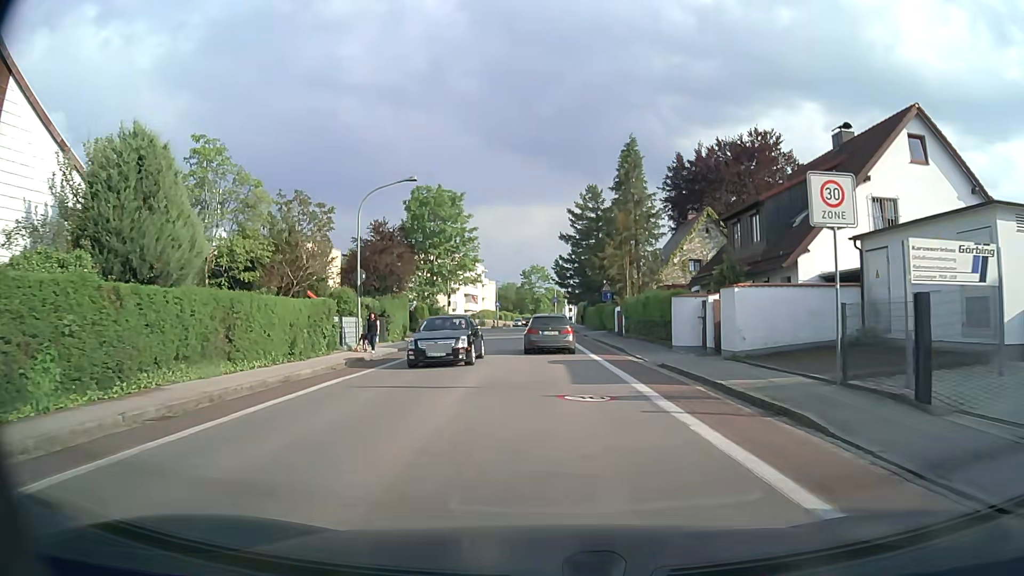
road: tertiary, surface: asphalt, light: Day
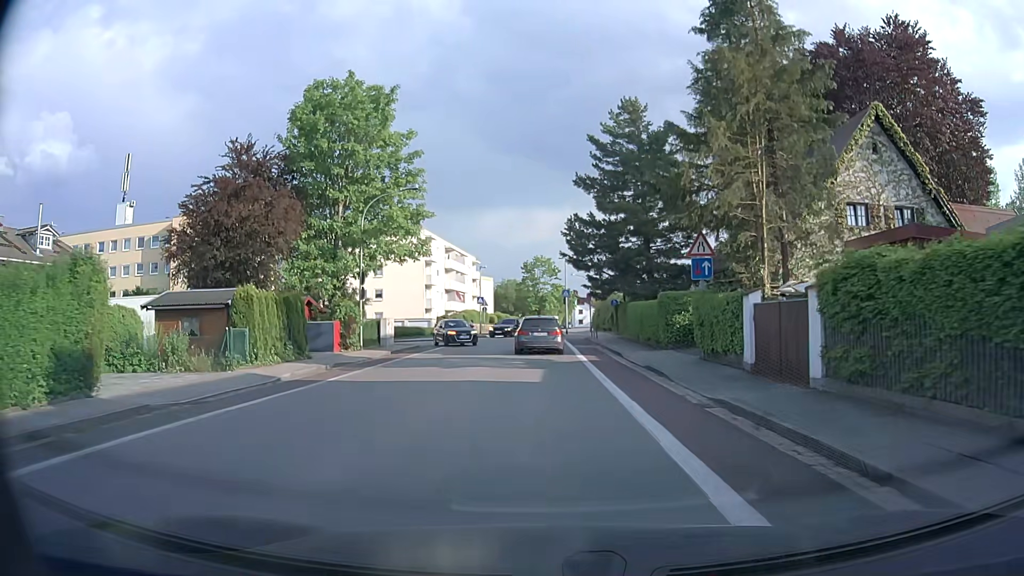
(+0.1, +28.5) m; -1°
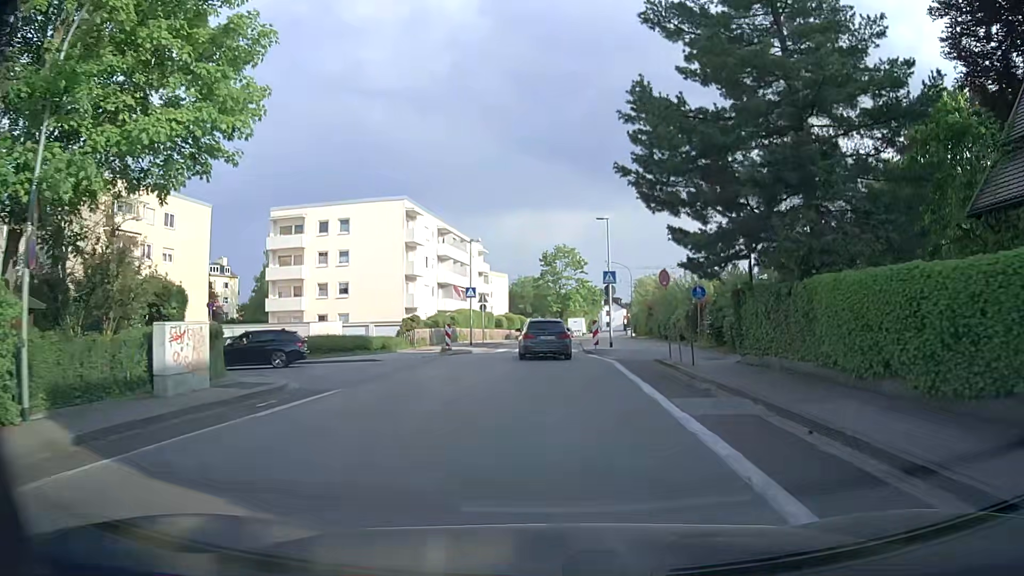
(-0.3, +22.1) m; -2°
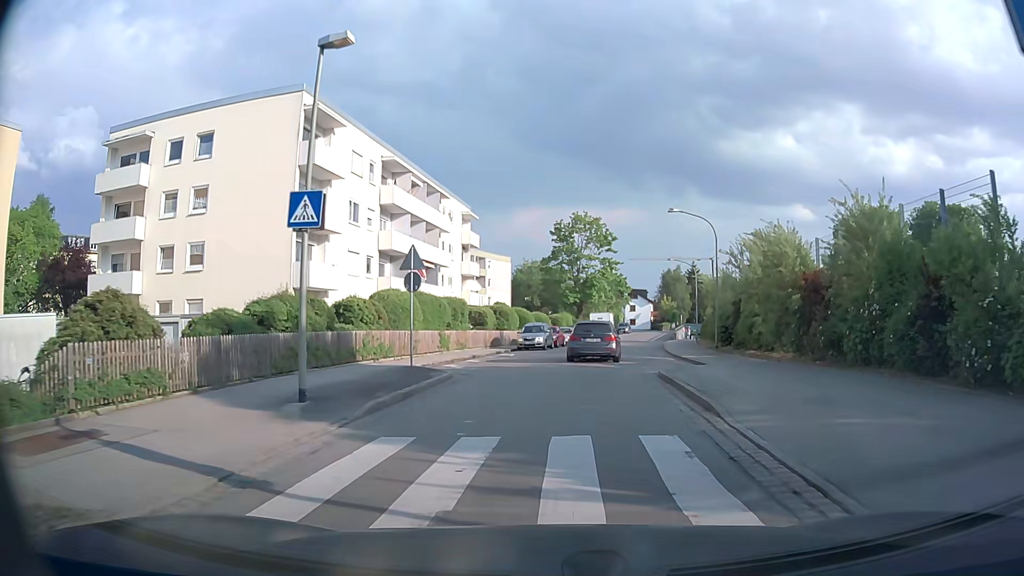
(-0.2, +28.4) m; -1°
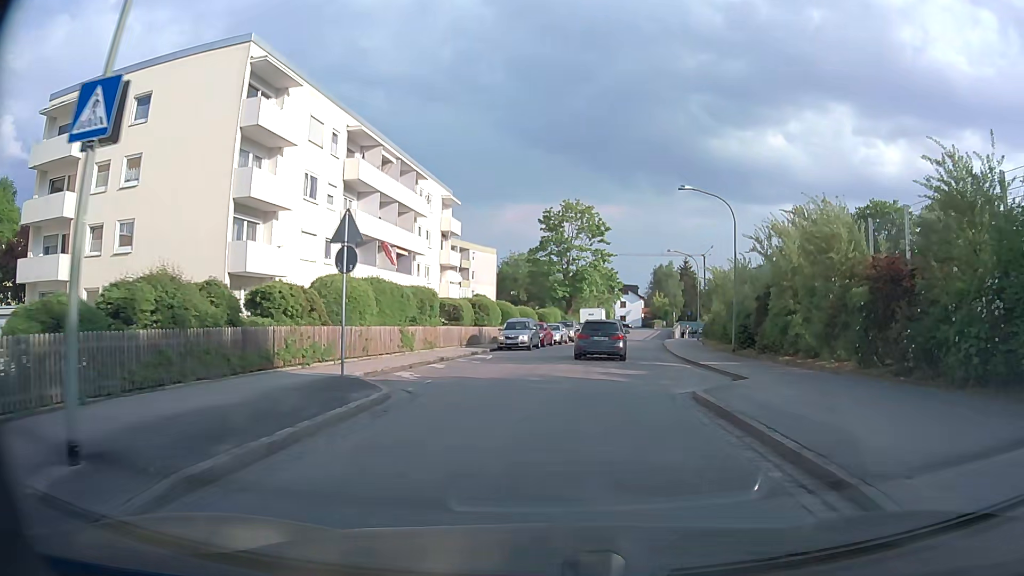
(+0.1, +5.6) m; +2°
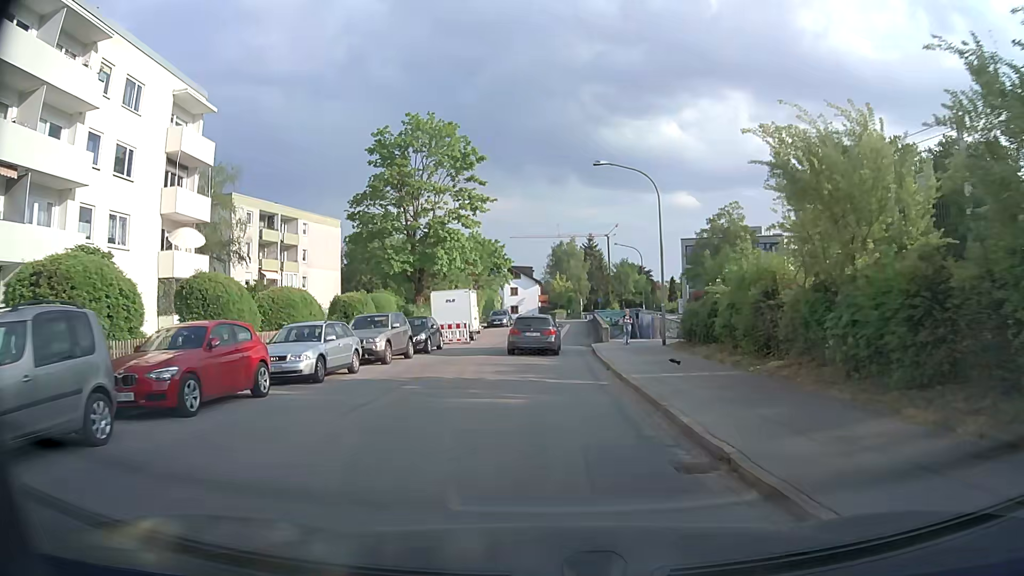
(+3.4, +28.5) m; +8°
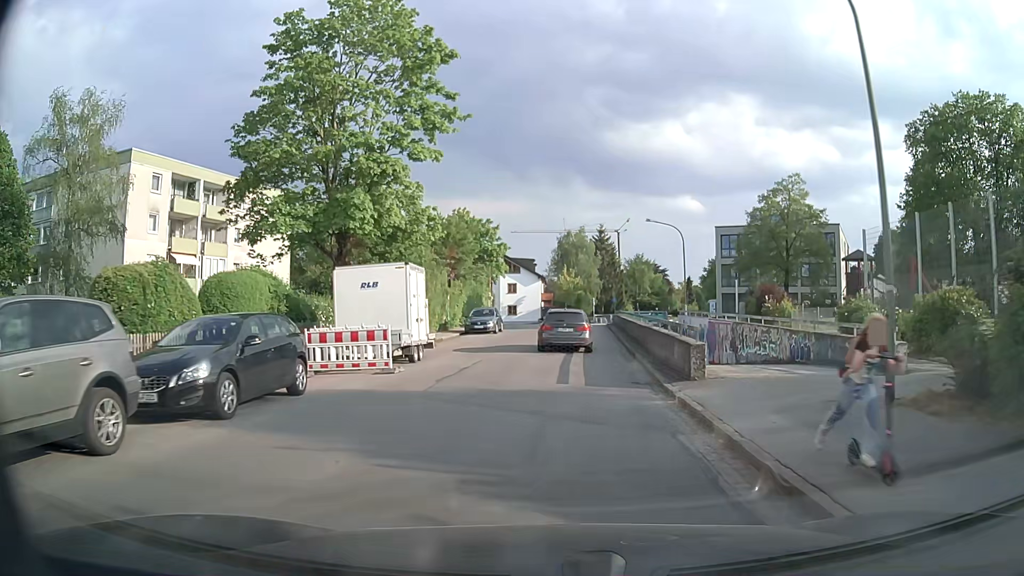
(0.0, +17.4) m; 0°
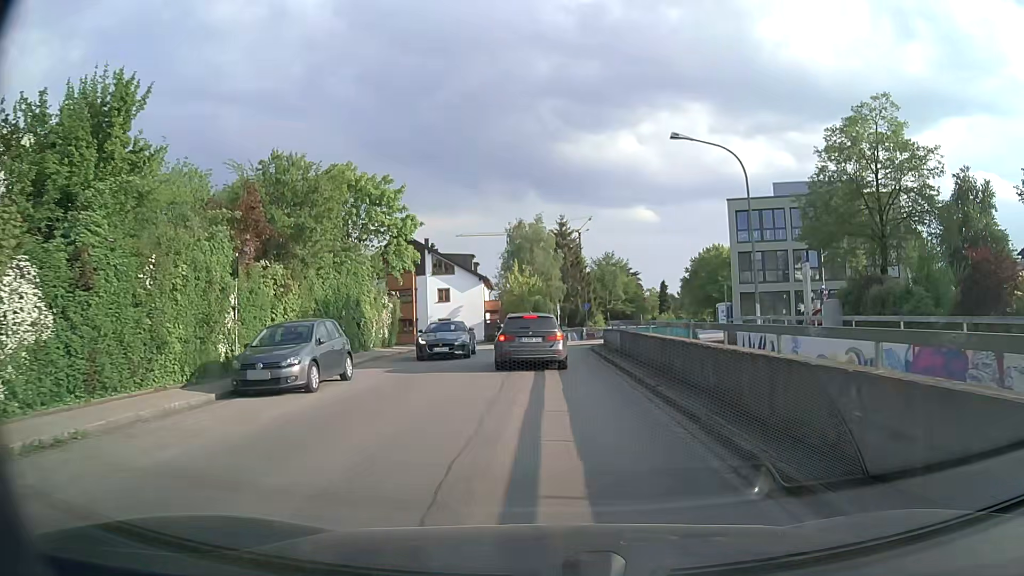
(+0.9, +24.0) m; +4°
(0, +10) (0, +20) (0, +30) (+1, +40) (-5, +47) (-14, +52) (-23, +56) (-32, +60) (-41, +64) (-50, +69) m
